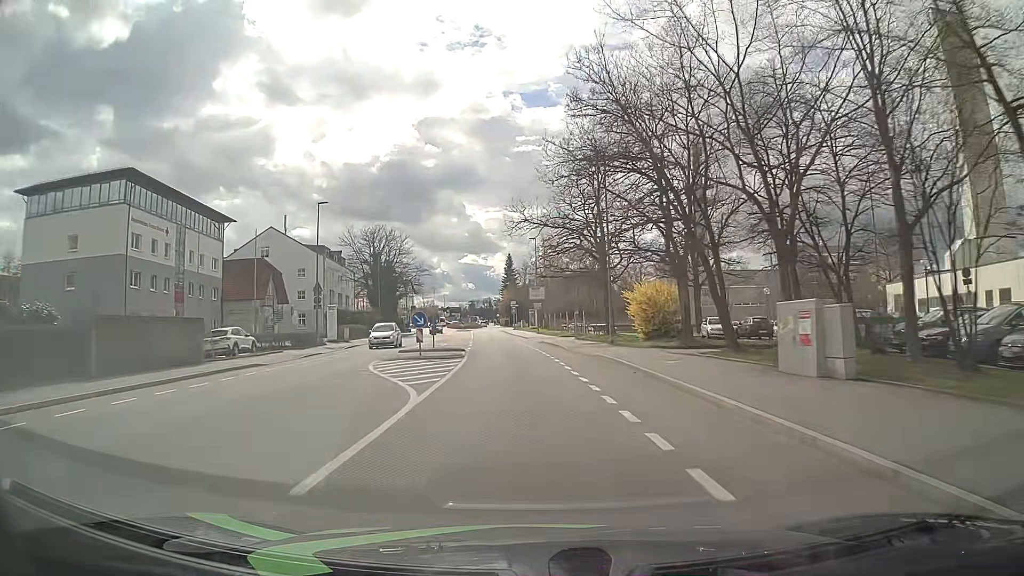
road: tertiary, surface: asphalt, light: Day
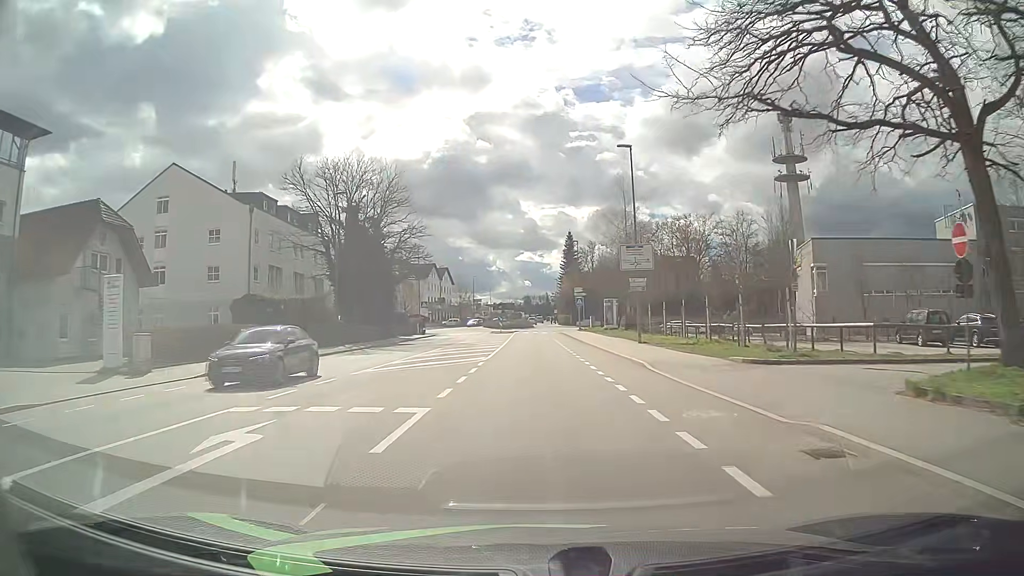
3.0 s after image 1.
(-1.9, +38.1) m; -5°
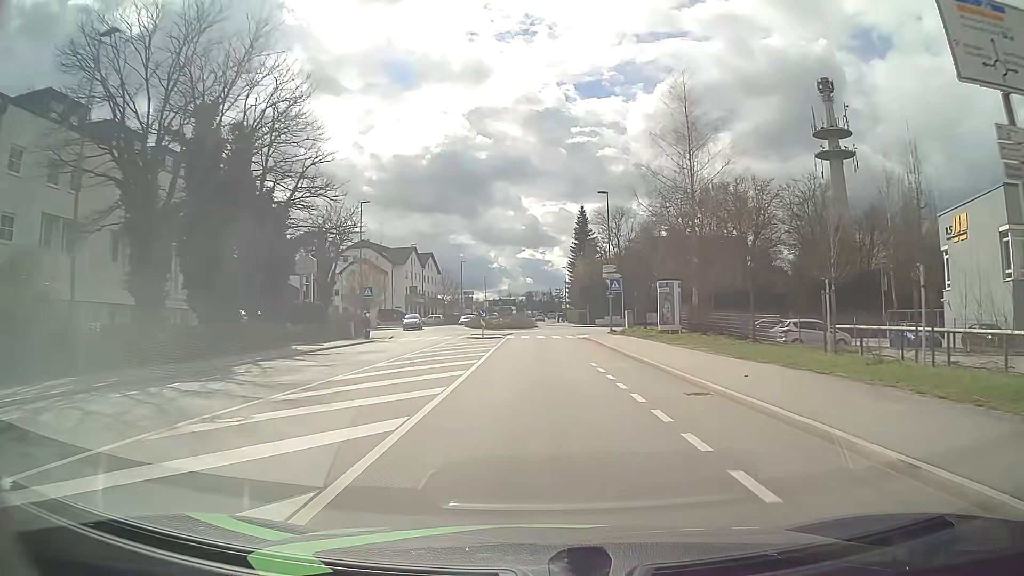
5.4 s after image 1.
(0.0, +28.1) m; 0°
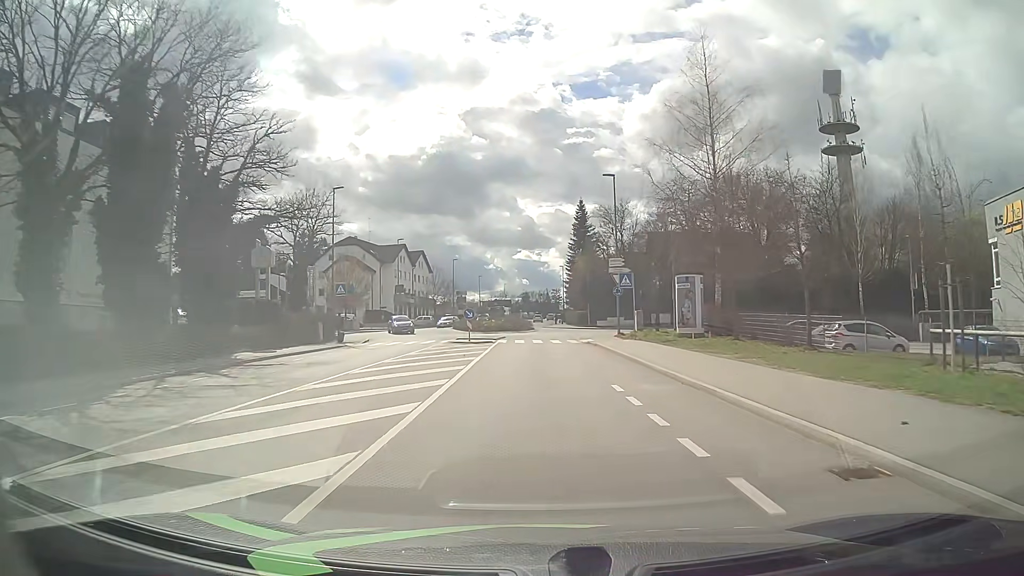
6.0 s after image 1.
(0.0, +6.3) m; 0°
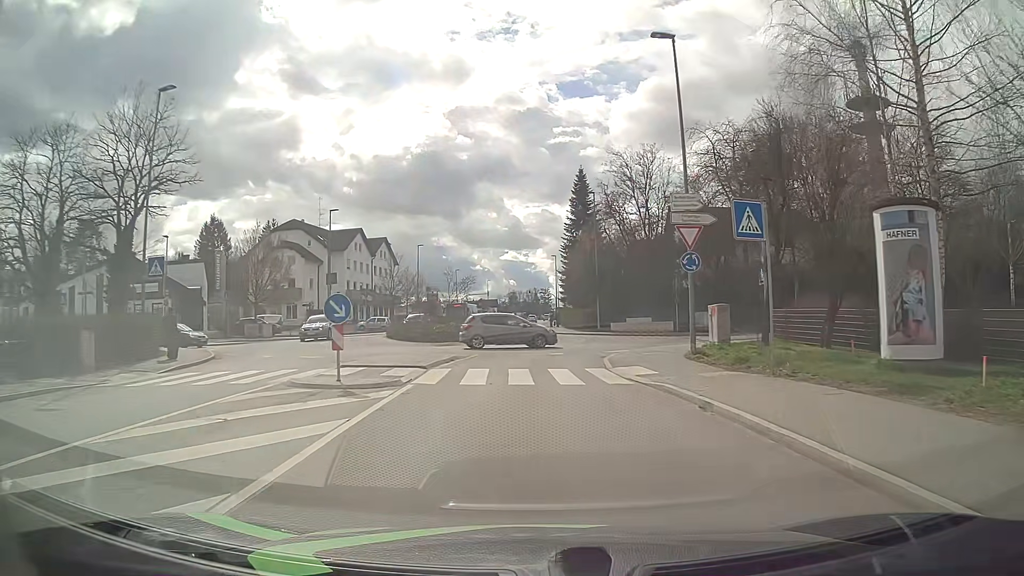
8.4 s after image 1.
(+0.2, +21.8) m; +1°
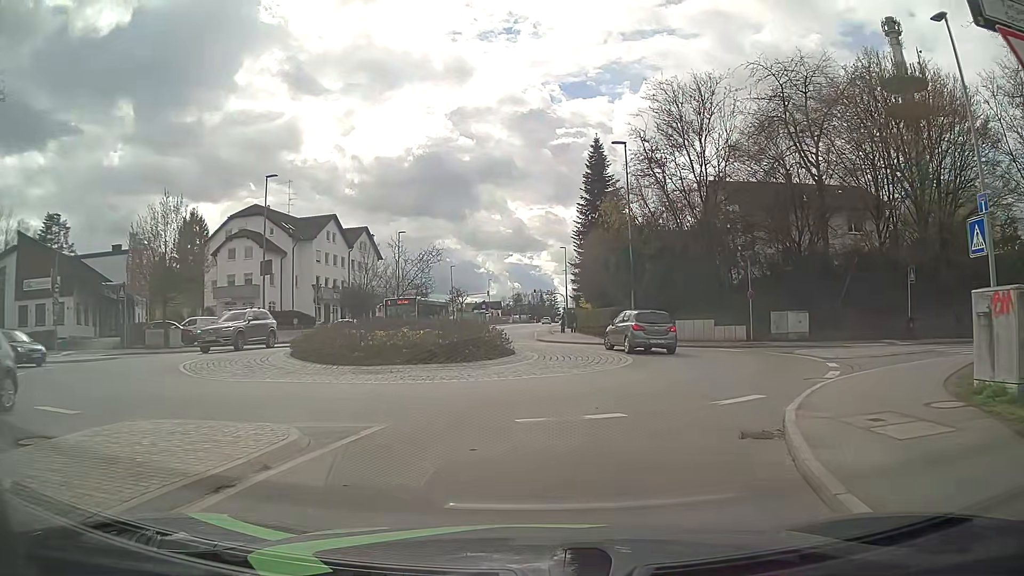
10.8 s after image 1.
(0.0, +14.7) m; 0°
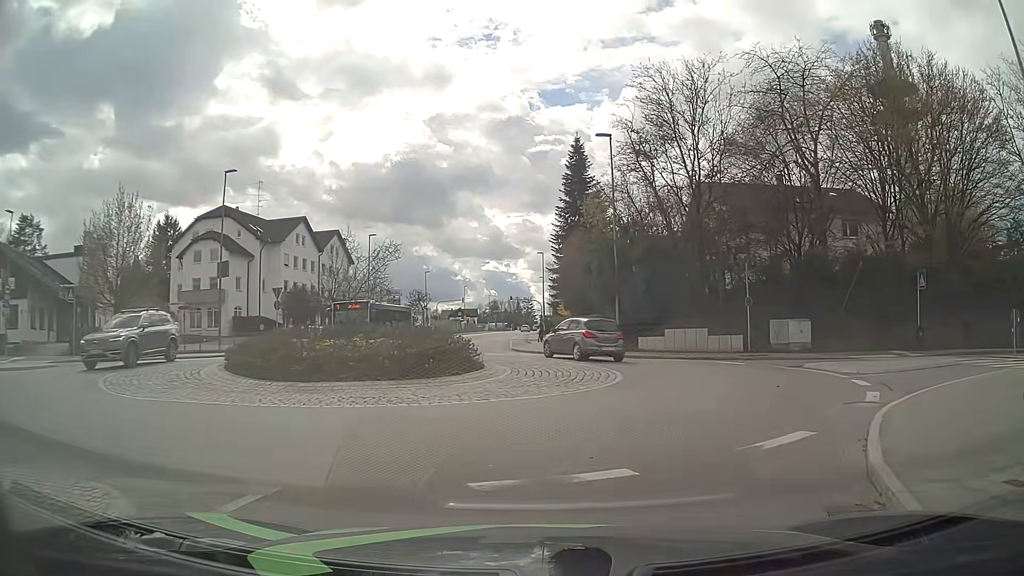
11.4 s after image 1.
(0.0, +3.1) m; +2°
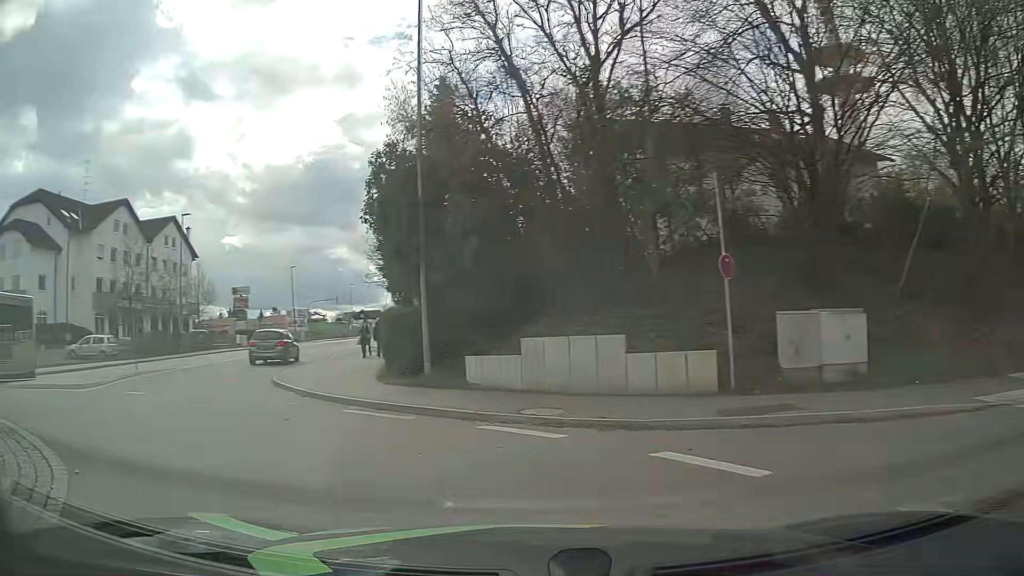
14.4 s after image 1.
(+4.1, +16.7) m; +8°
(-3, +9) (-9, +18) (-12, +27) (-13, +37) (-15, +47) (-16, +57) (-18, +67) (-19, +77) (-20, +87) (-21, +96) m
